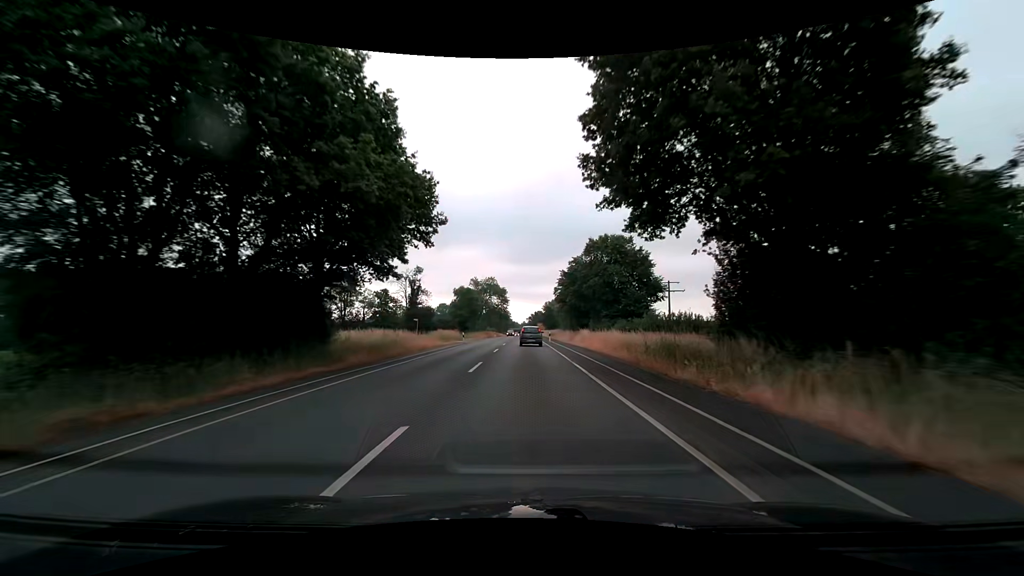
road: secondary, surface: asphalt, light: Day
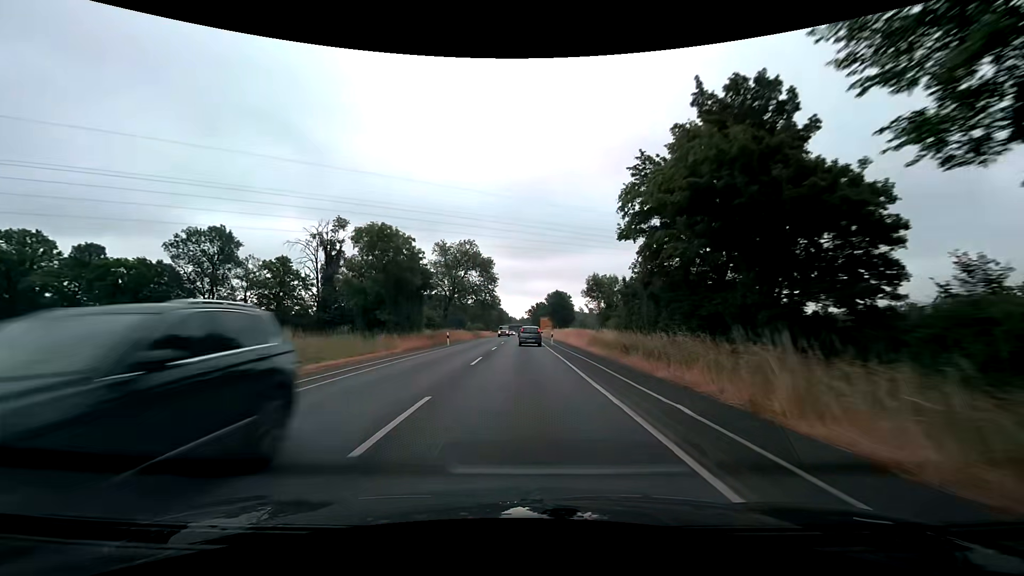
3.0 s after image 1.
(+0.2, +57.9) m; 0°
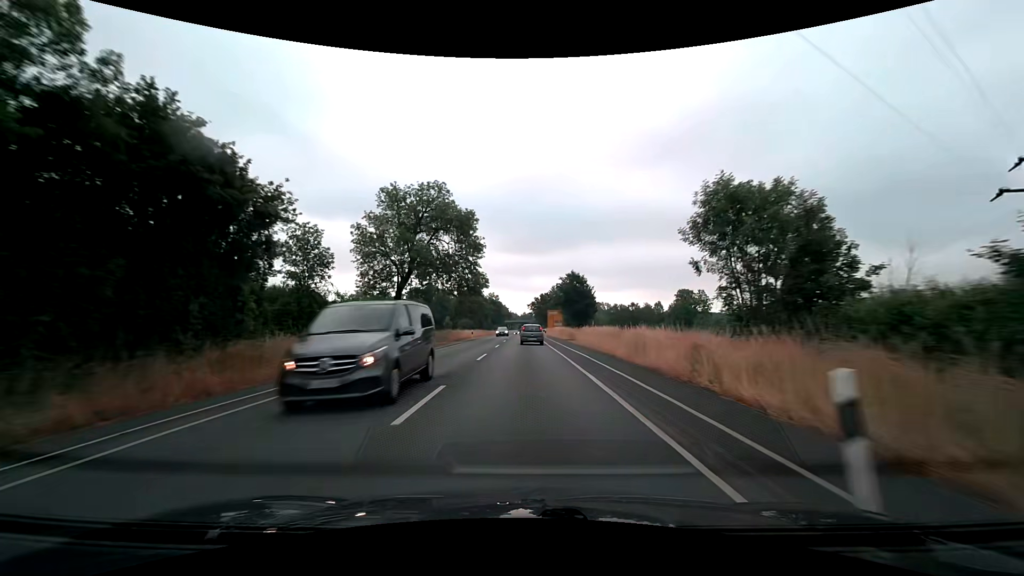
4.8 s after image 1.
(-0.1, +34.9) m; 0°
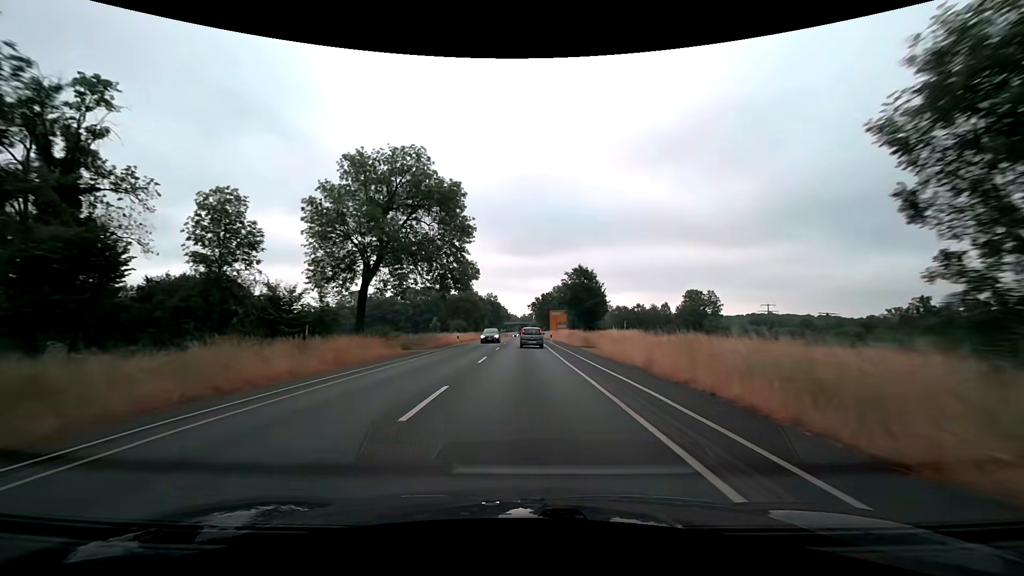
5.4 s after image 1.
(0.0, +11.6) m; 0°
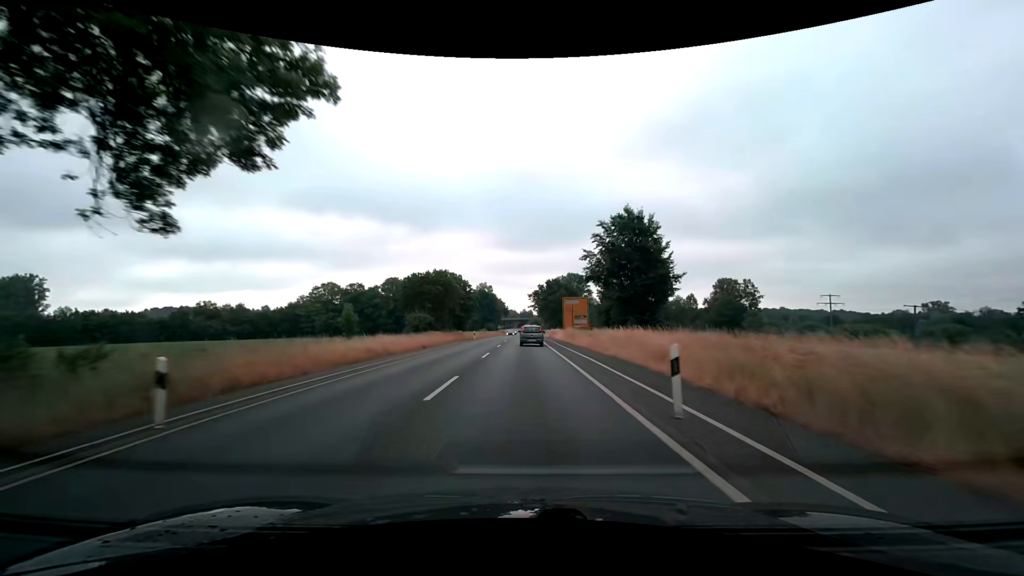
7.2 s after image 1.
(+0.1, +34.6) m; 0°
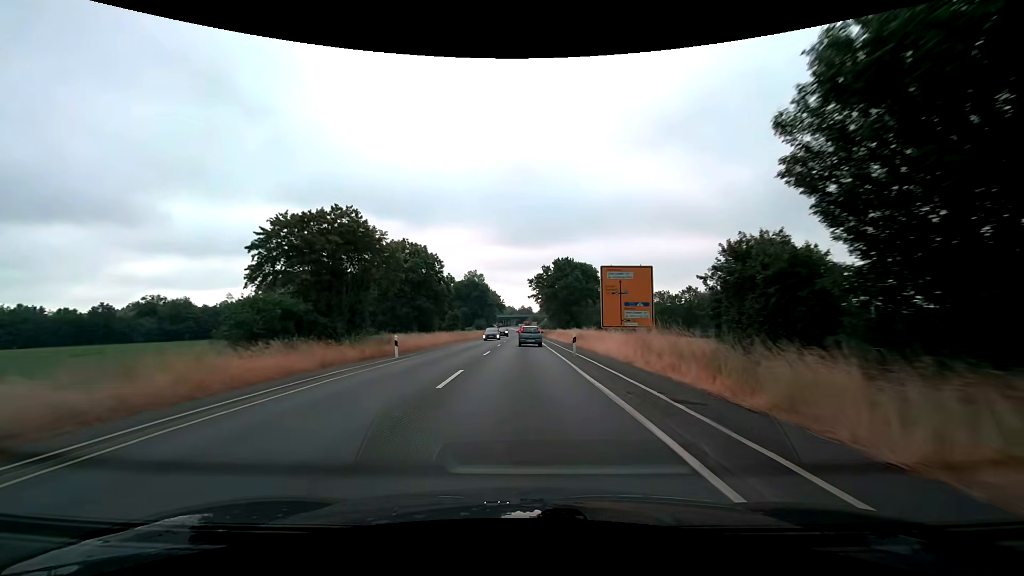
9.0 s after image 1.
(+0.1, +34.7) m; 0°
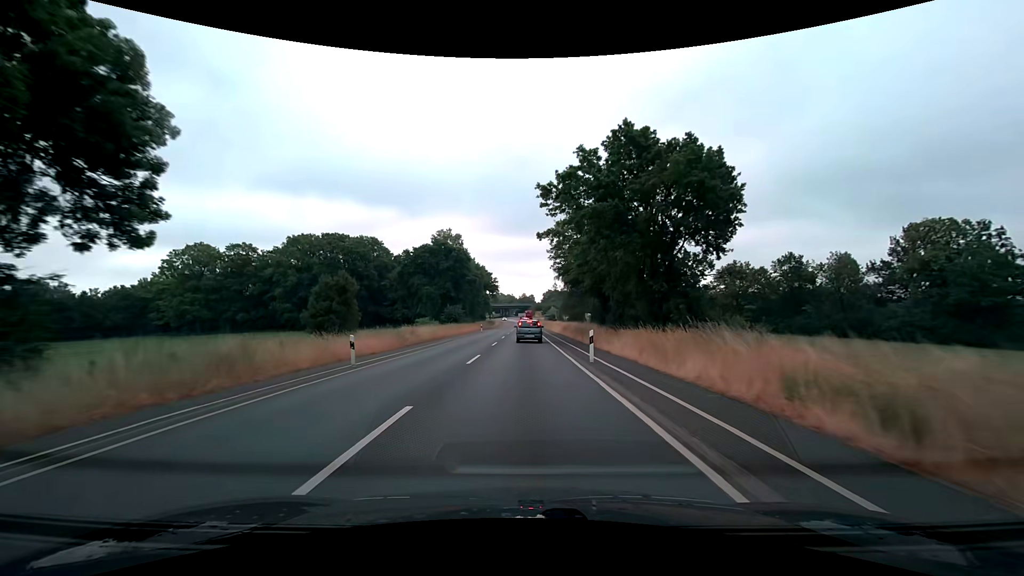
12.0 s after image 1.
(-0.1, +55.2) m; 0°
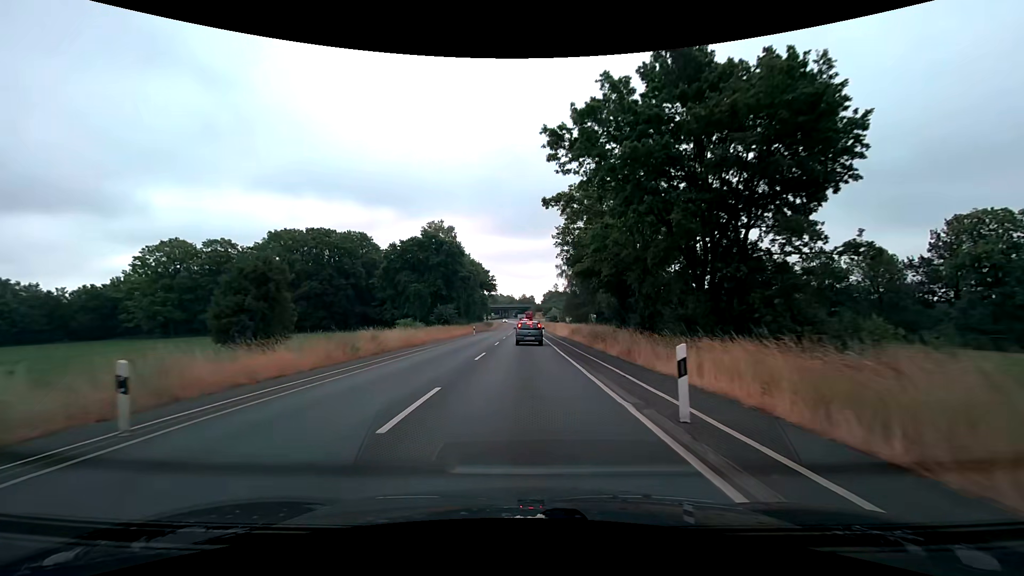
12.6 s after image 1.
(0.0, +9.4) m; 0°
(0, +10) (0, +20) (0, +30) (0, +40) (0, +50) (0, +60) (0, +70) (0, +80) (0, +90) (0, +100) m
